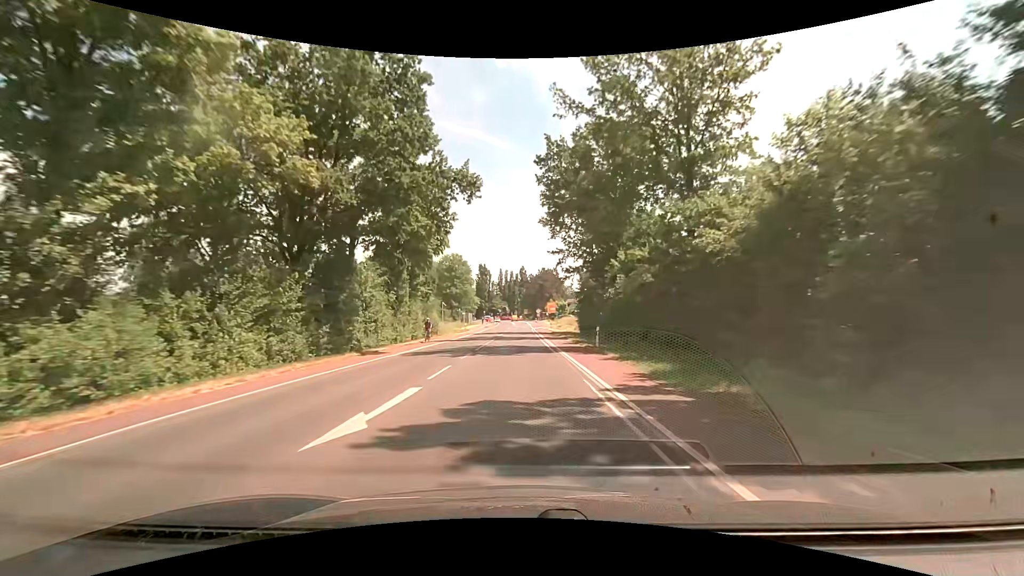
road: secondary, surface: asphalt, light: Day
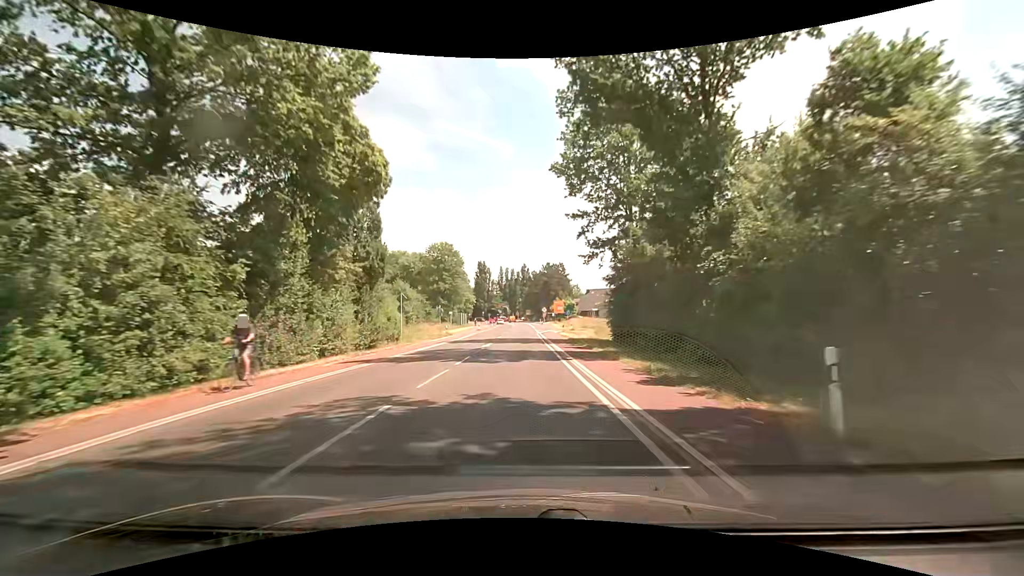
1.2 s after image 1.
(0.0, +19.6) m; 0°
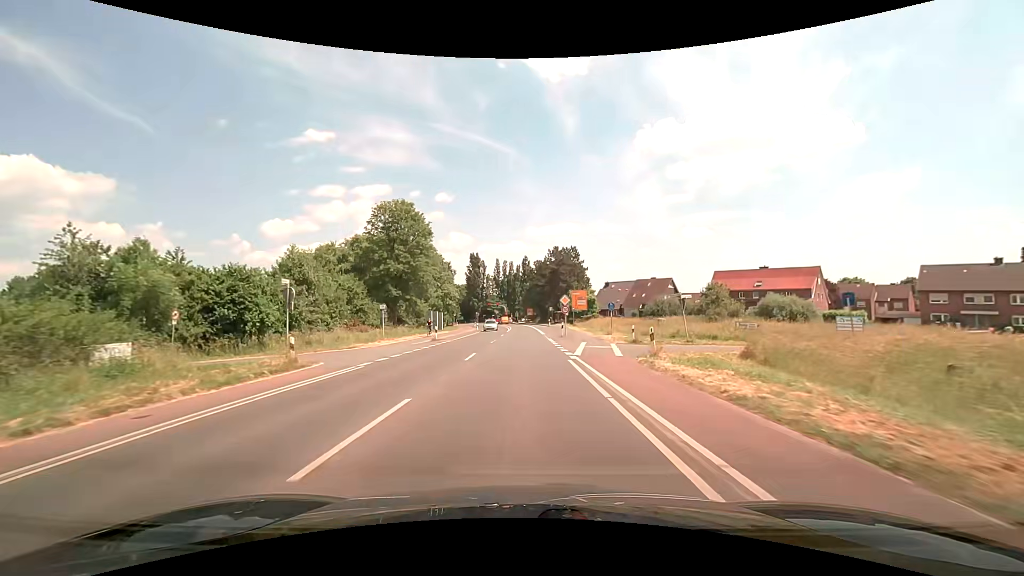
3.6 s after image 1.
(-0.1, +36.8) m; 0°
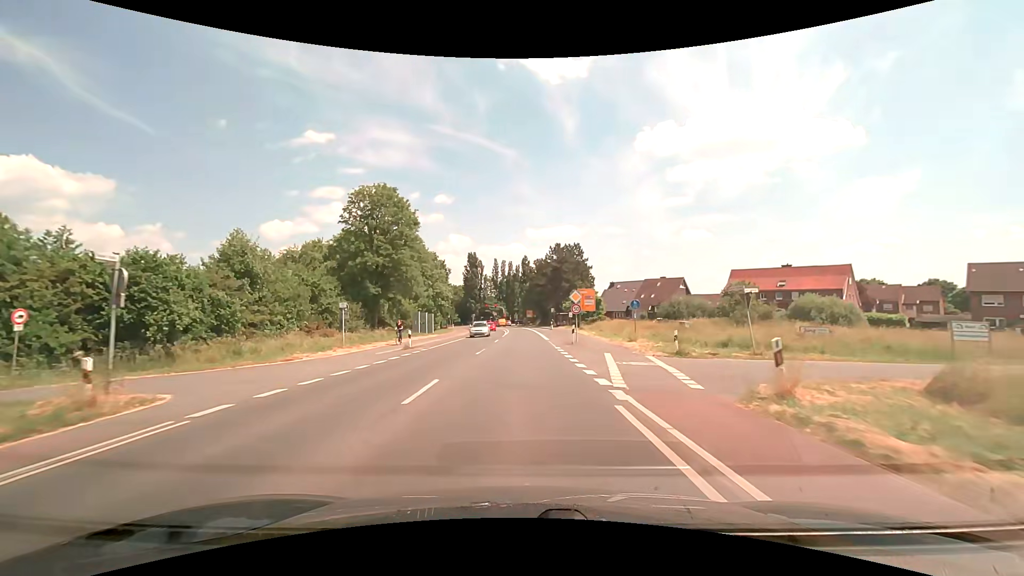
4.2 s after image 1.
(-0.1, +8.4) m; -1°
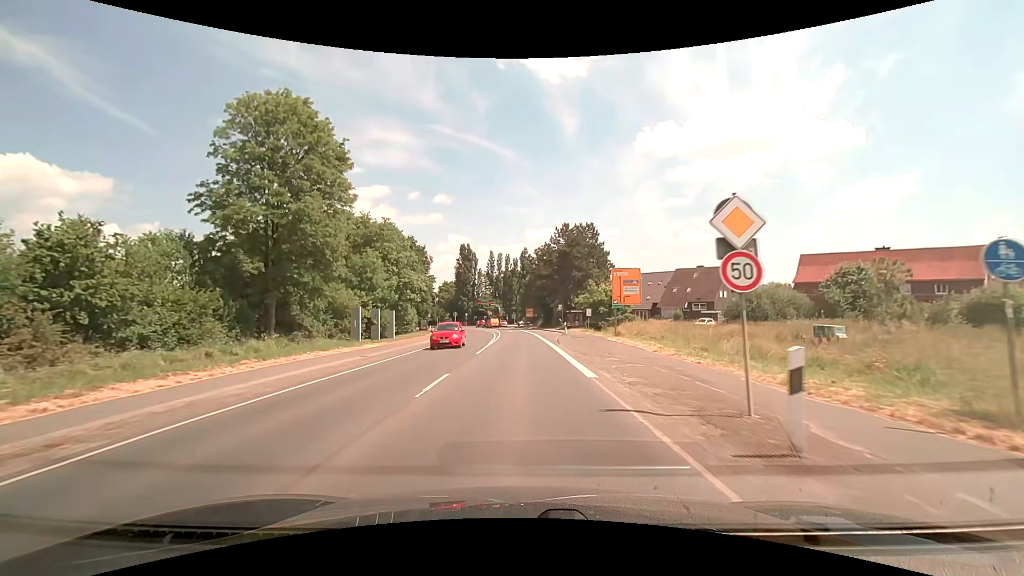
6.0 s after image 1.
(+0.2, +23.2) m; 0°
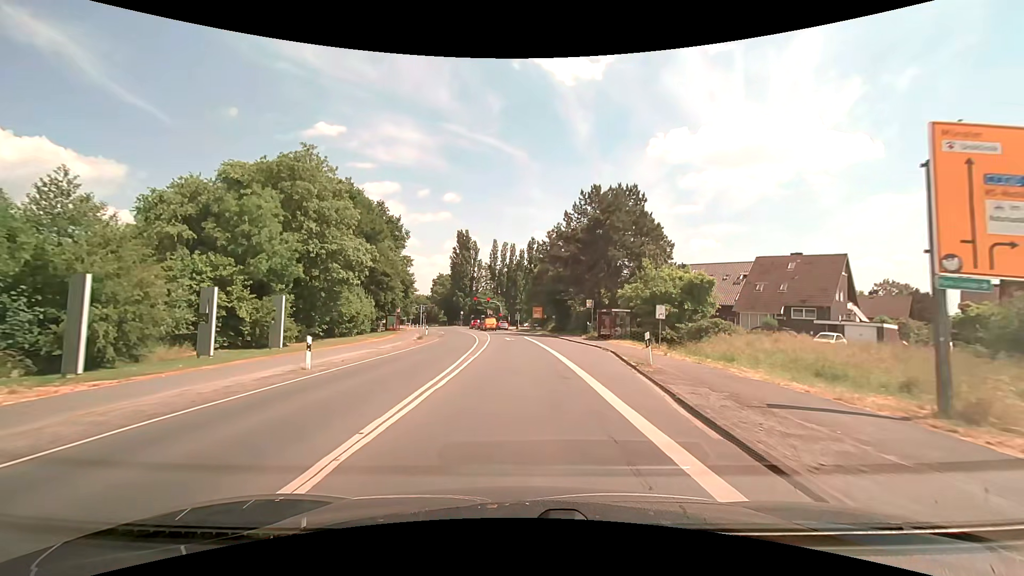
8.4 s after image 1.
(-0.1, +27.2) m; -1°
(0, +10) (0, +20) (0, +30) (0, +40) (-1, +50) (-2, +60) (-3, +70) (-4, +80) (-6, +90) (-8, +99) m
